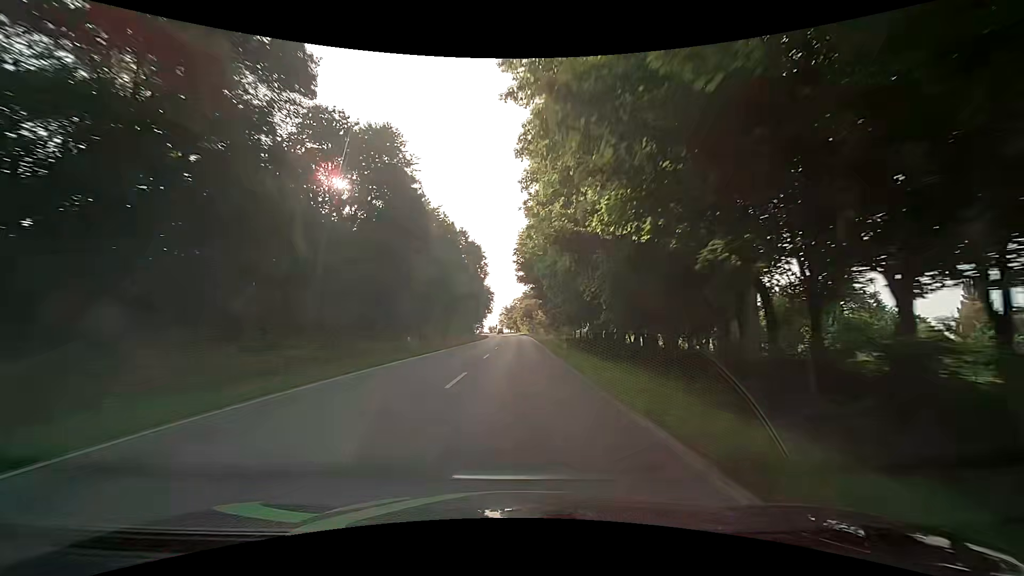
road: secondary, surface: asphalt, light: Day
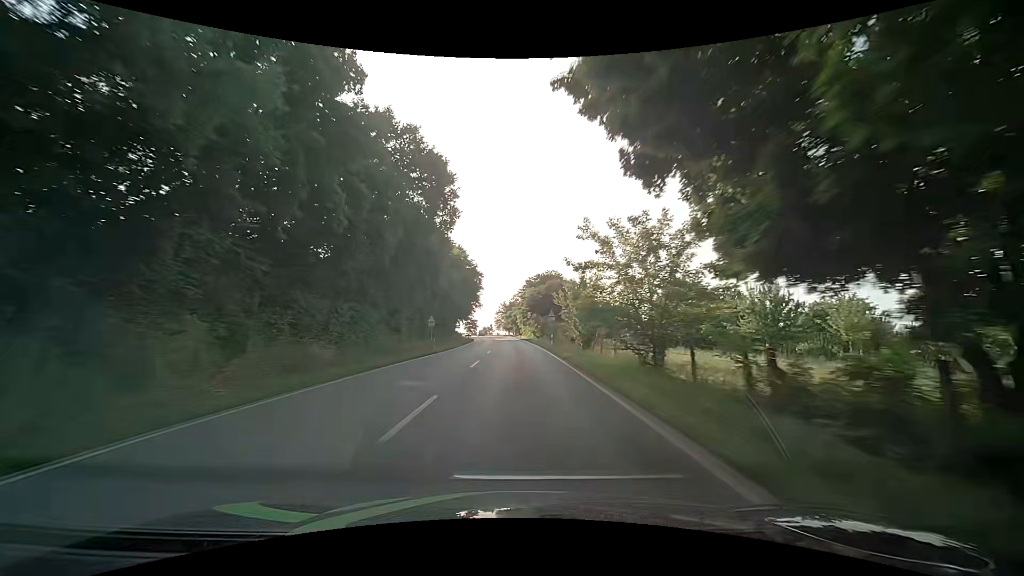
(+0.2, +41.4) m; 0°
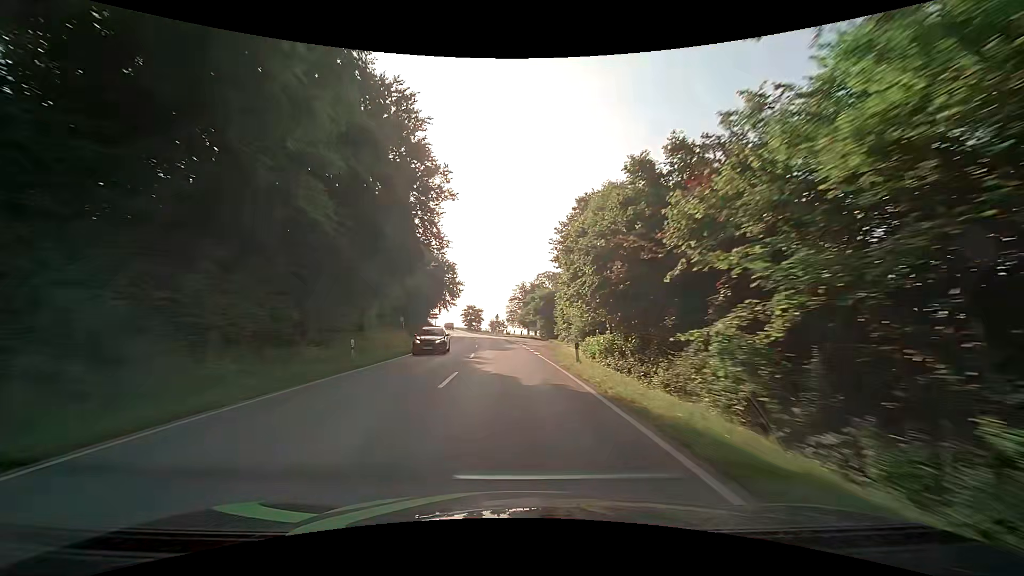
(-1.3, +66.5) m; -2°
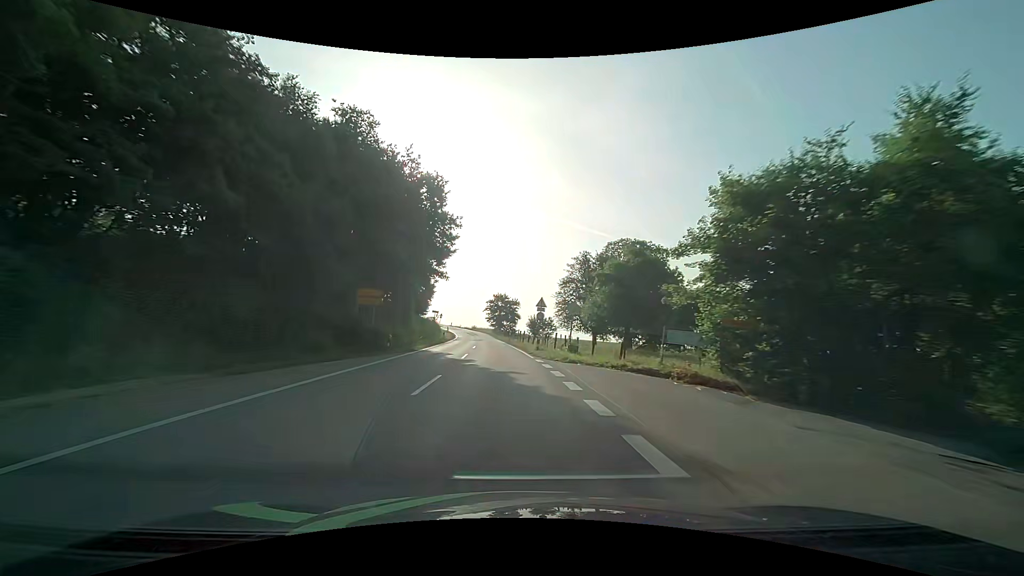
(-2.3, +49.3) m; -6°
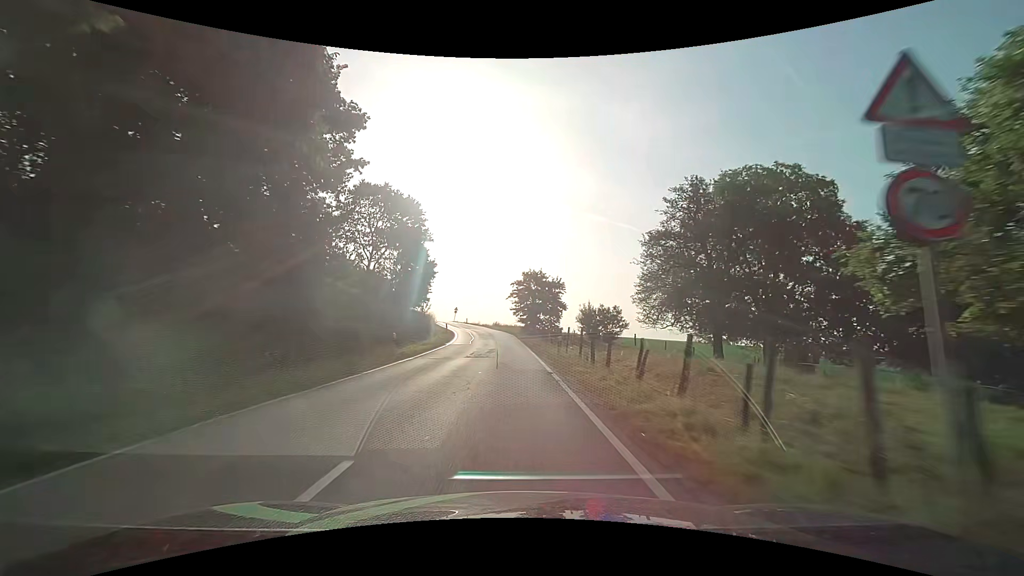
(-0.9, +33.0) m; -3°
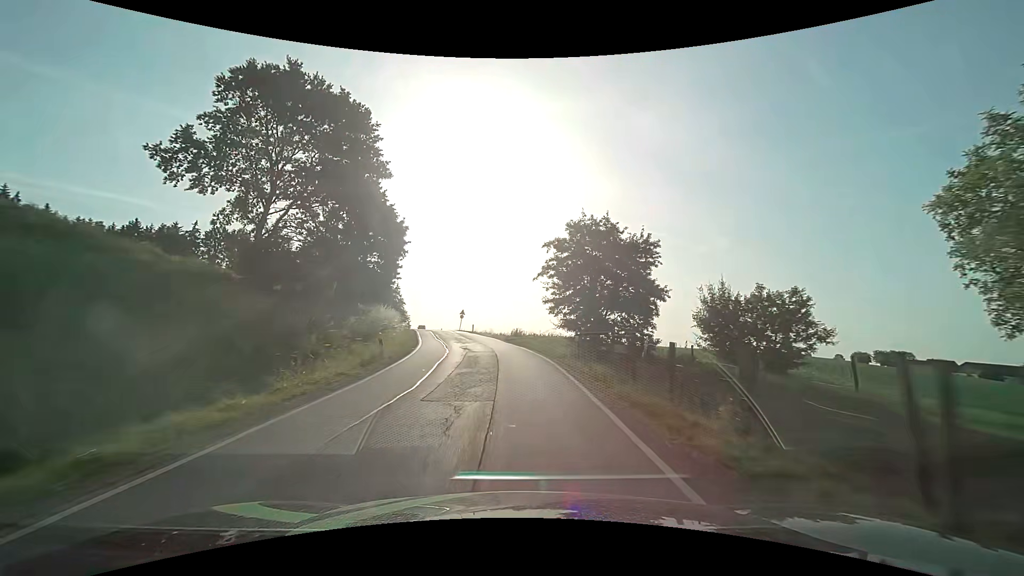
(-0.8, +29.9) m; -3°
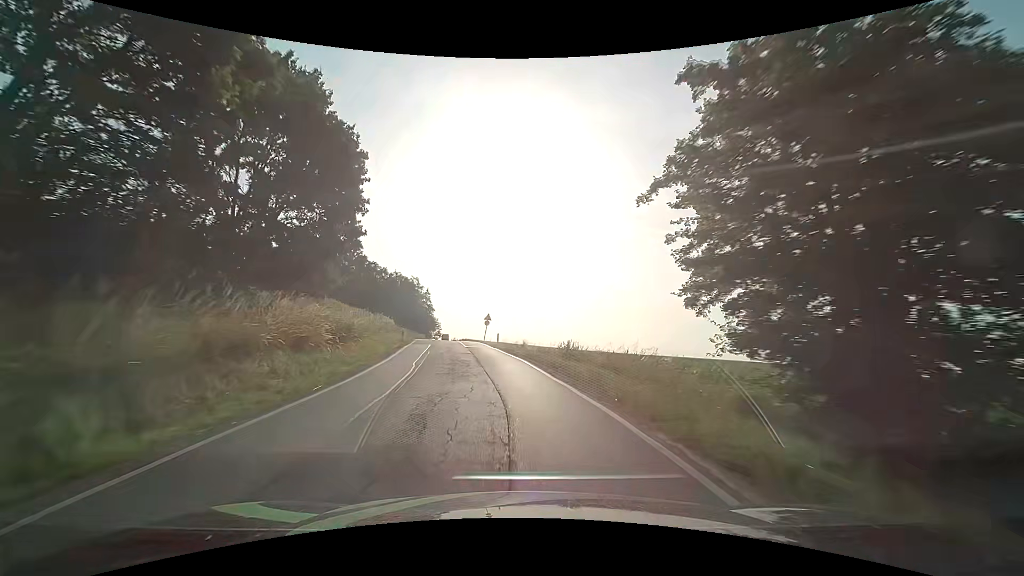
(-0.6, +18.0) m; -4°
